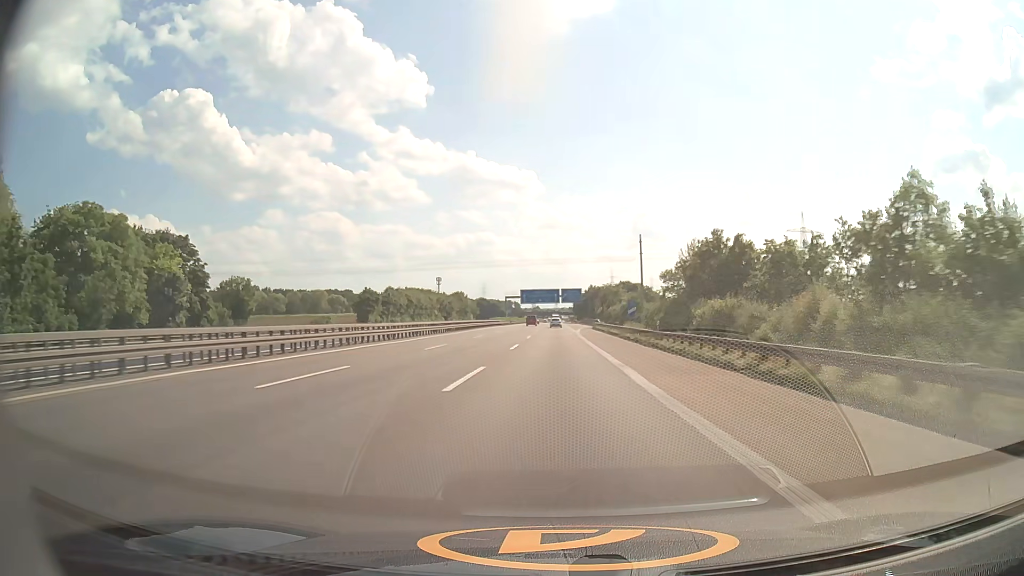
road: motorway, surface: asphalt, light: Day
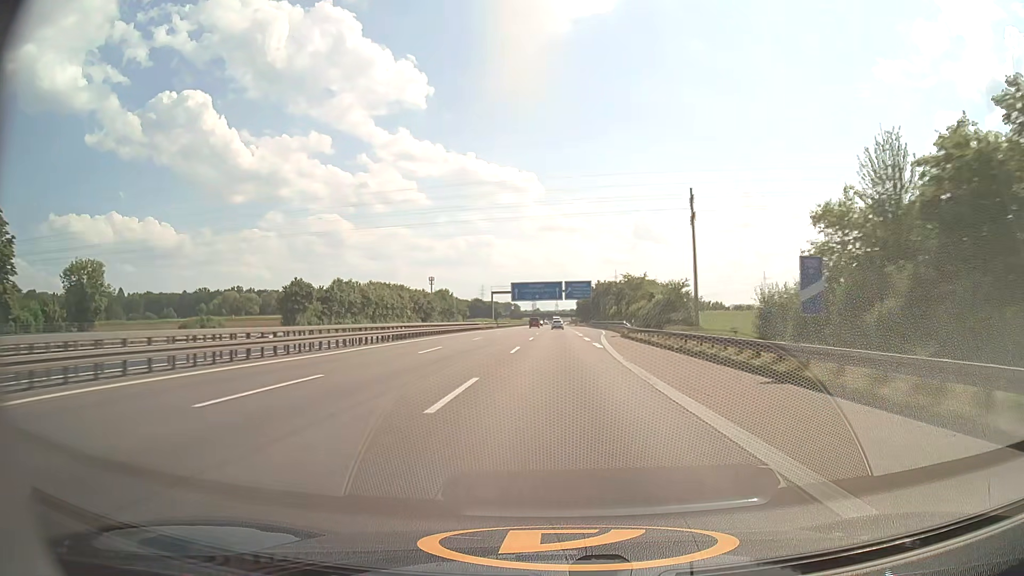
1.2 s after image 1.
(0.0, +38.7) m; 0°
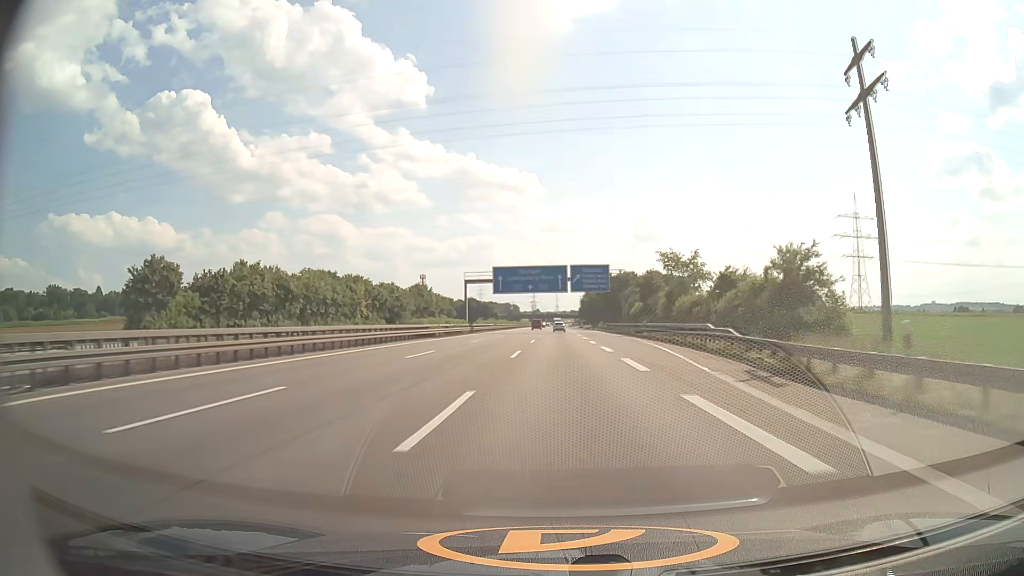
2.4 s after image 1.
(0.0, +38.8) m; 0°
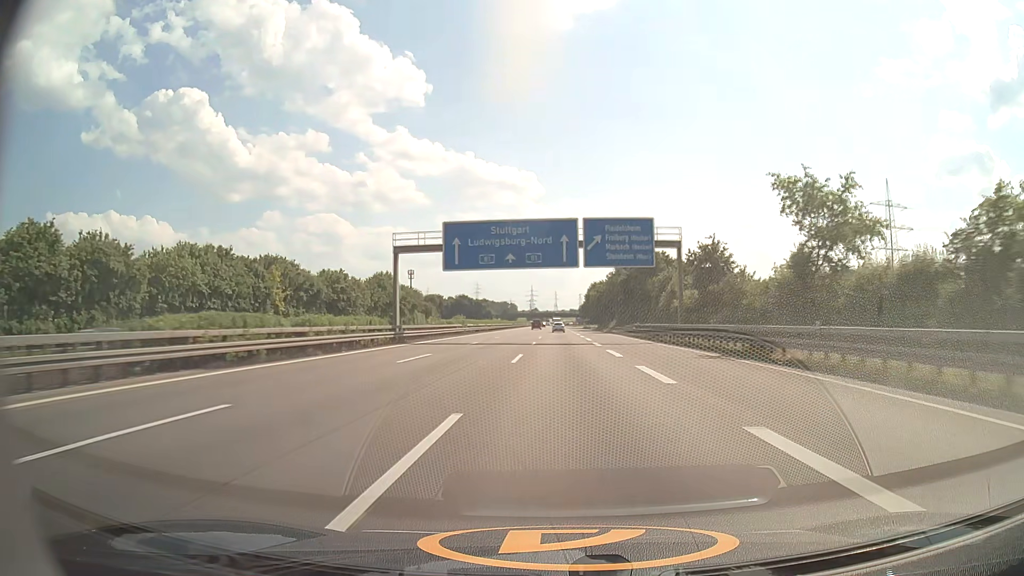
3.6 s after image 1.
(+0.1, +38.9) m; 0°
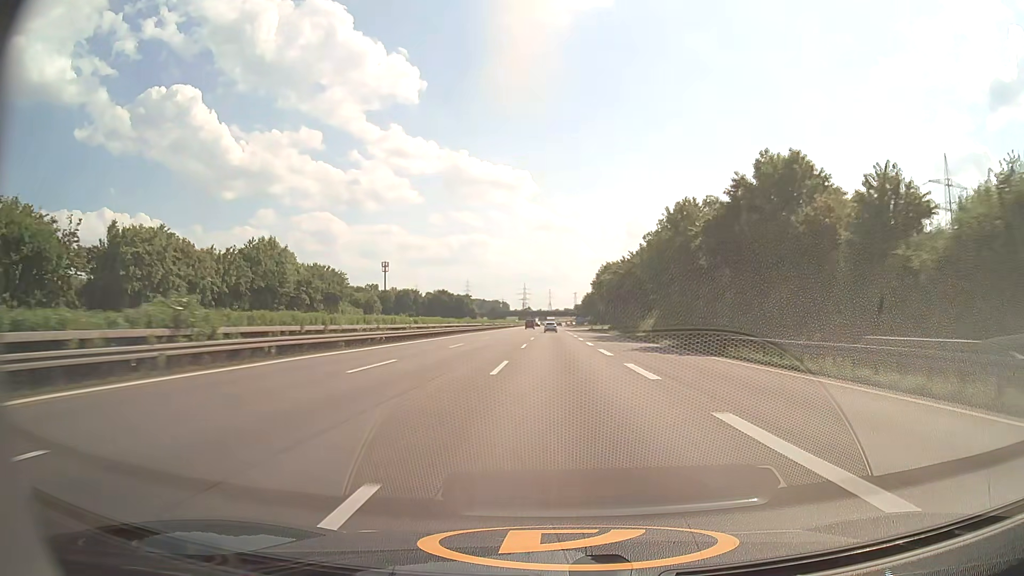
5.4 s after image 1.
(+0.3, +58.6) m; +1°
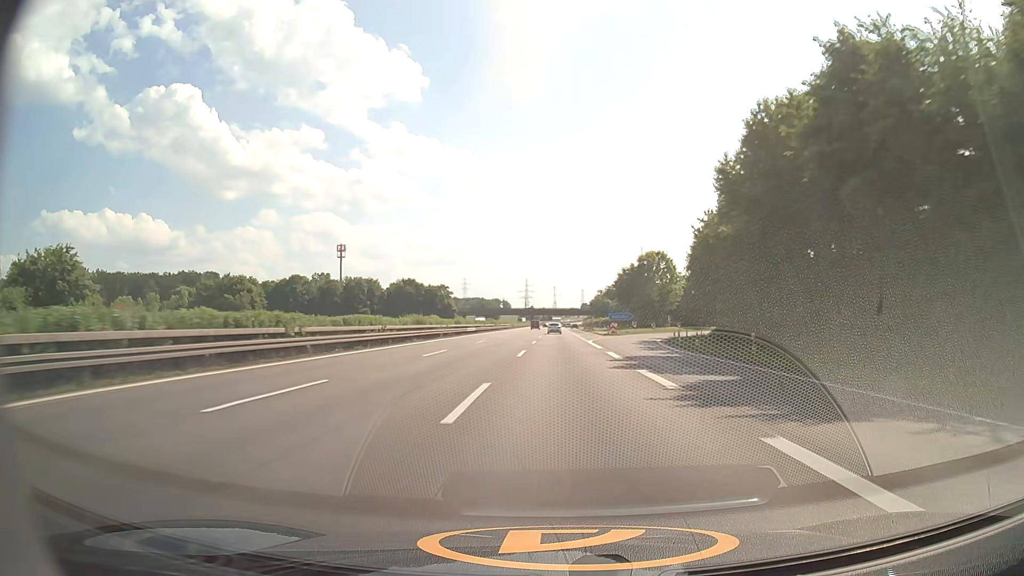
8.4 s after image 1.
(-0.5, +98.1) m; 0°
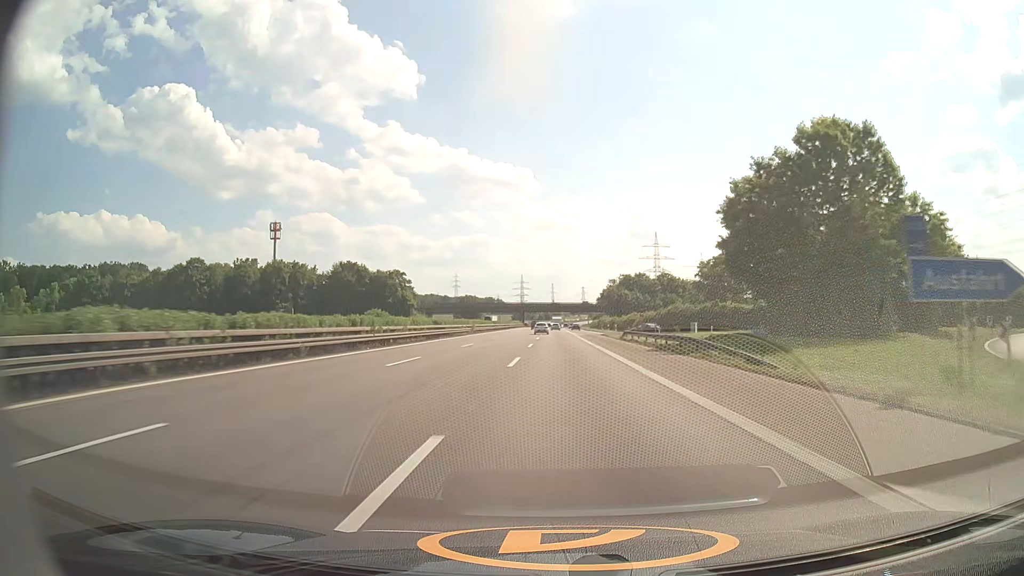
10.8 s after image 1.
(+0.1, +78.6) m; 0°
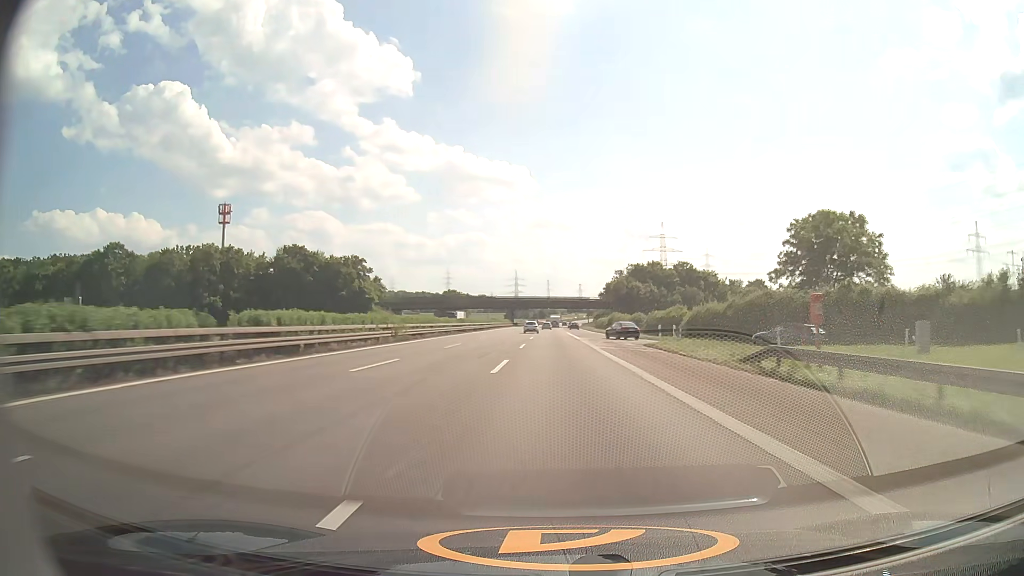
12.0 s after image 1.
(+0.1, +39.2) m; 0°
(0, +10) (0, +20) (0, +30) (0, +40) (0, +50) (0, +60) (0, +70) (0, +80) (0, +90) (0, +100) m
